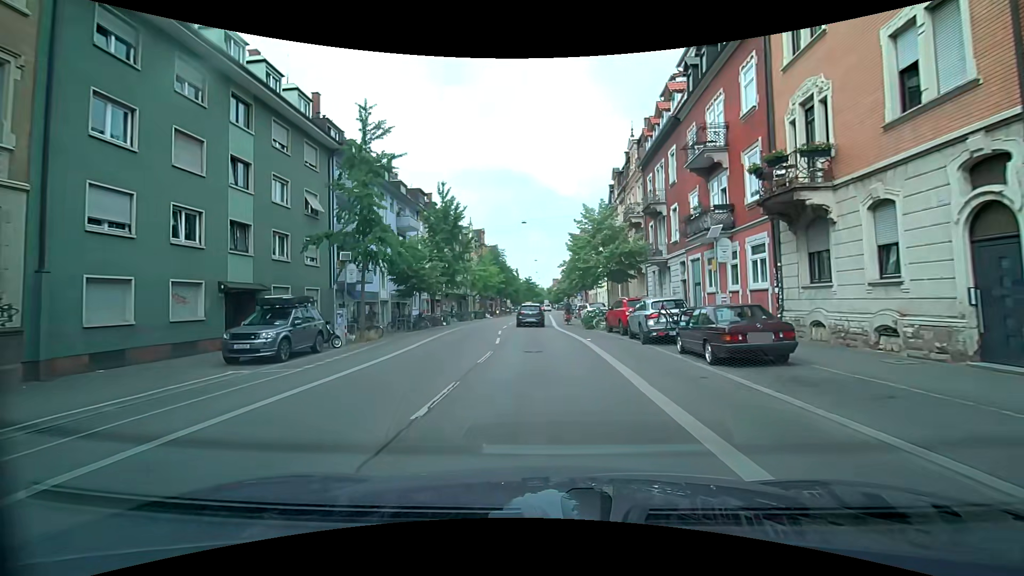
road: secondary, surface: asphalt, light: Day
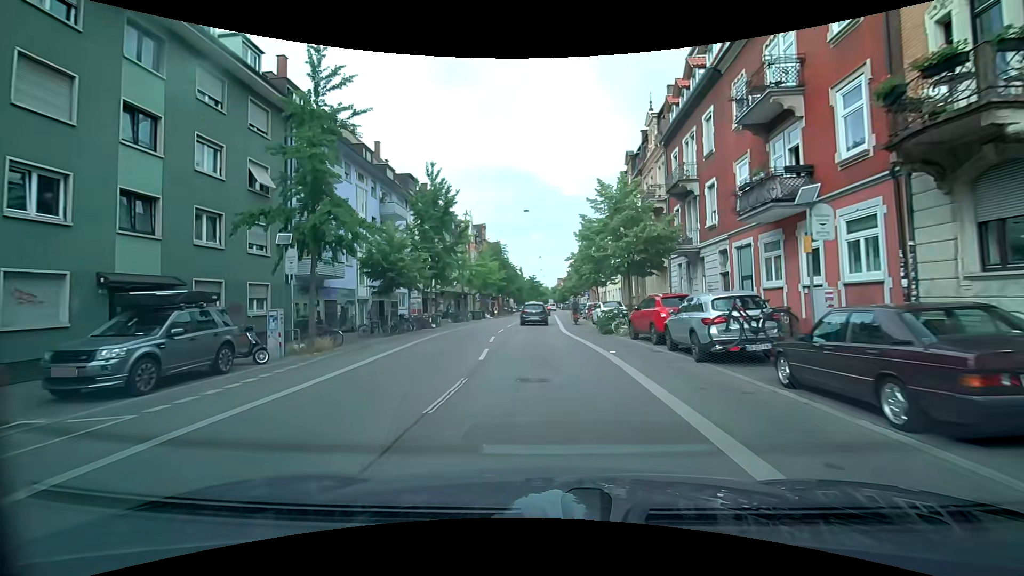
(0.0, +5.8) m; 0°
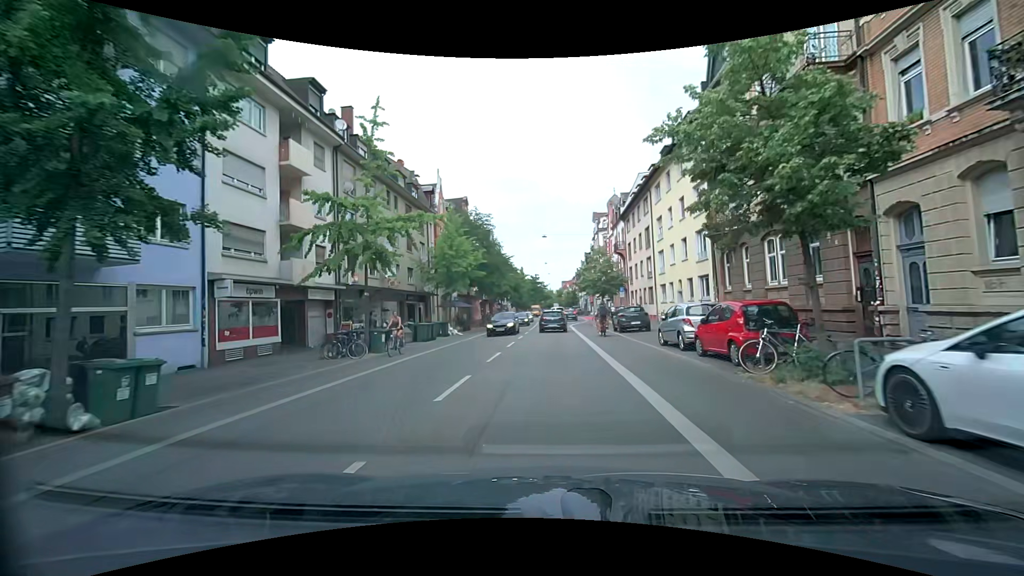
(-0.4, +28.5) m; 0°
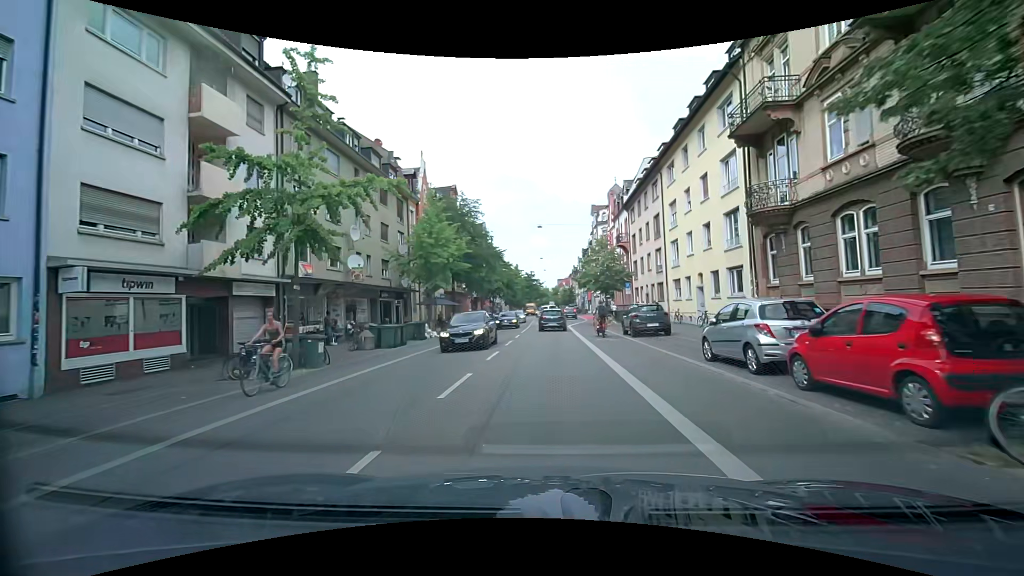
(0.0, +5.6) m; +1°
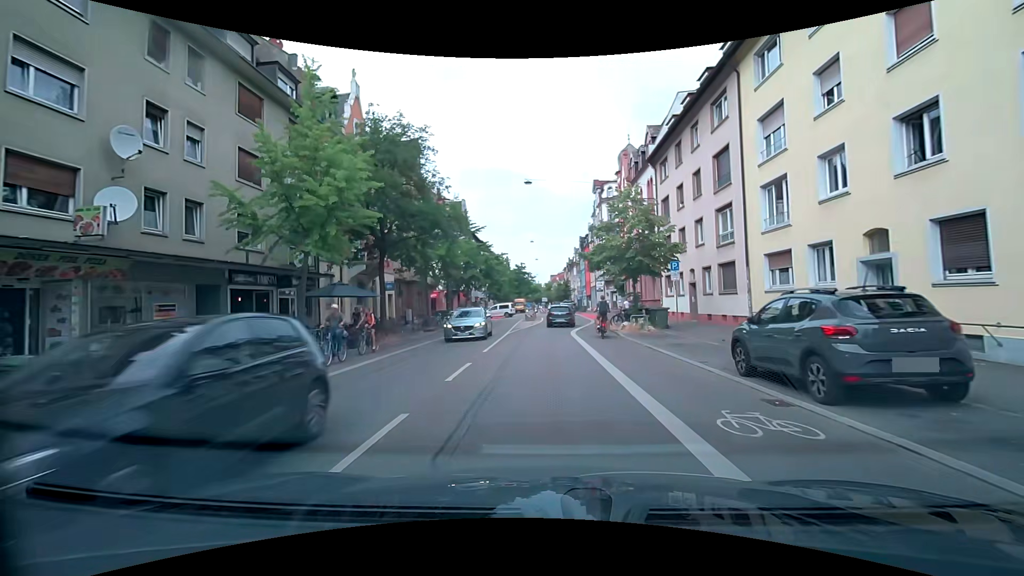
(+0.1, +16.3) m; +1°
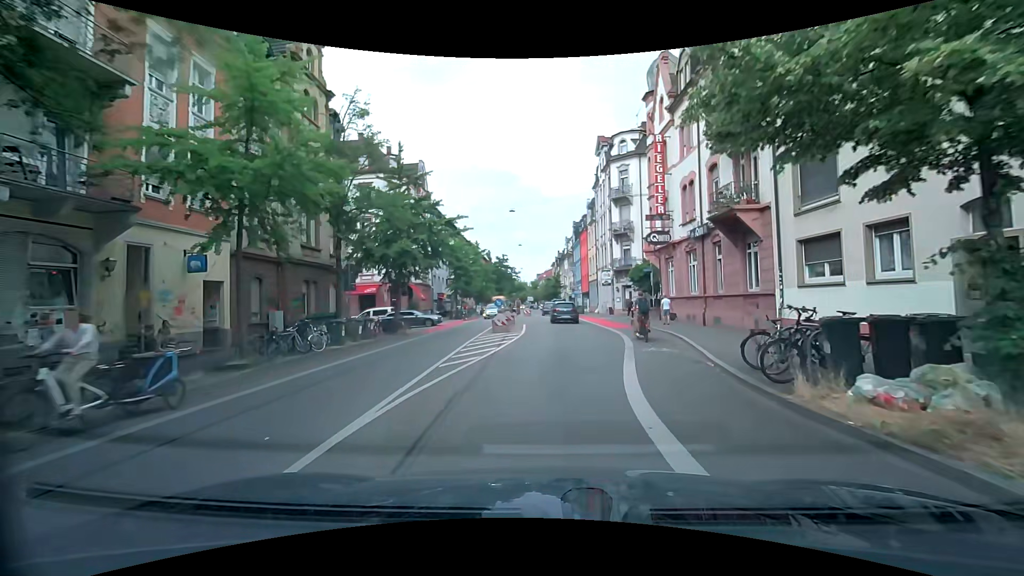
(-0.1, +20.3) m; +1°
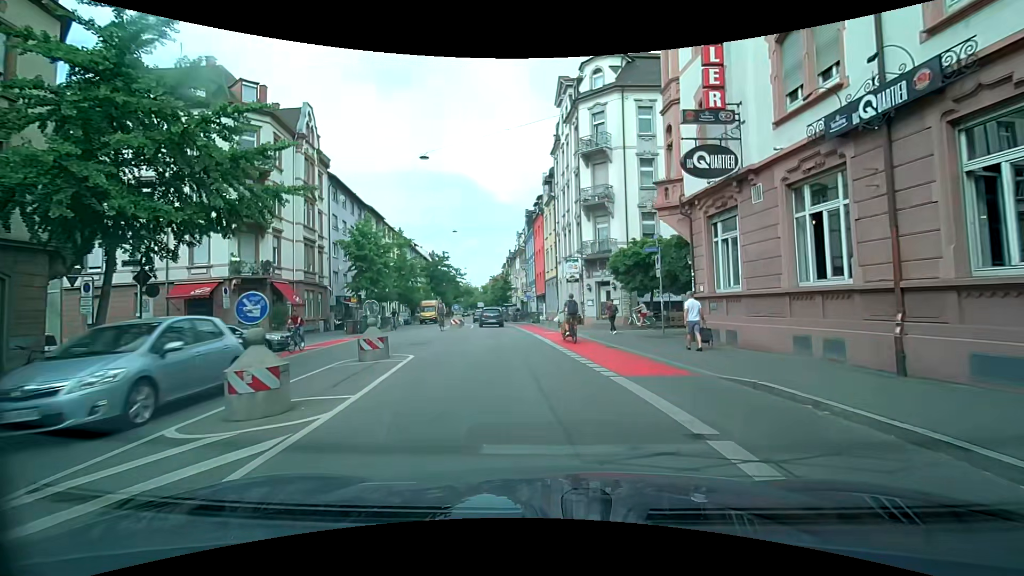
(+0.8, +16.8) m; +6°
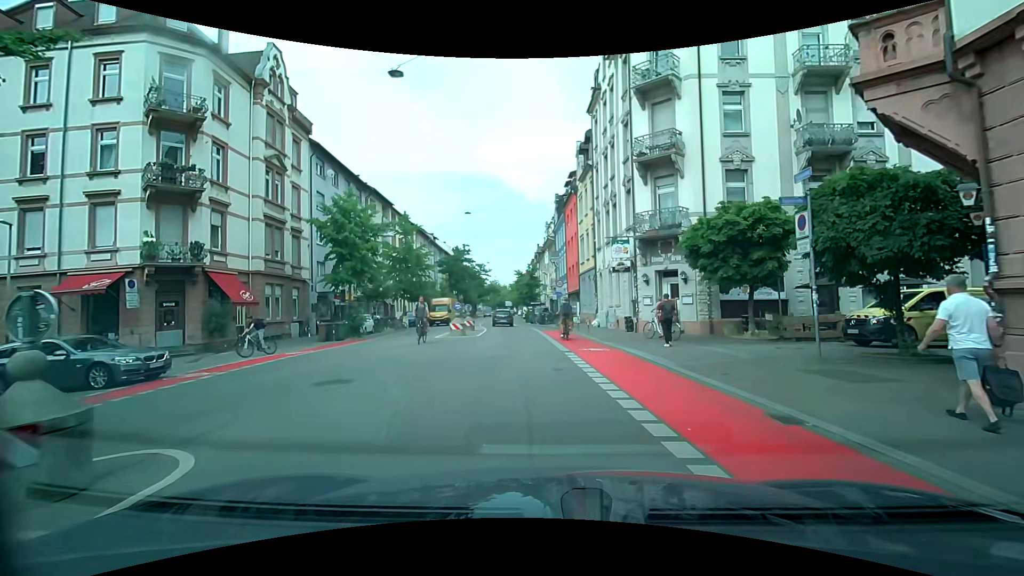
(-0.3, +9.6) m; -3°
